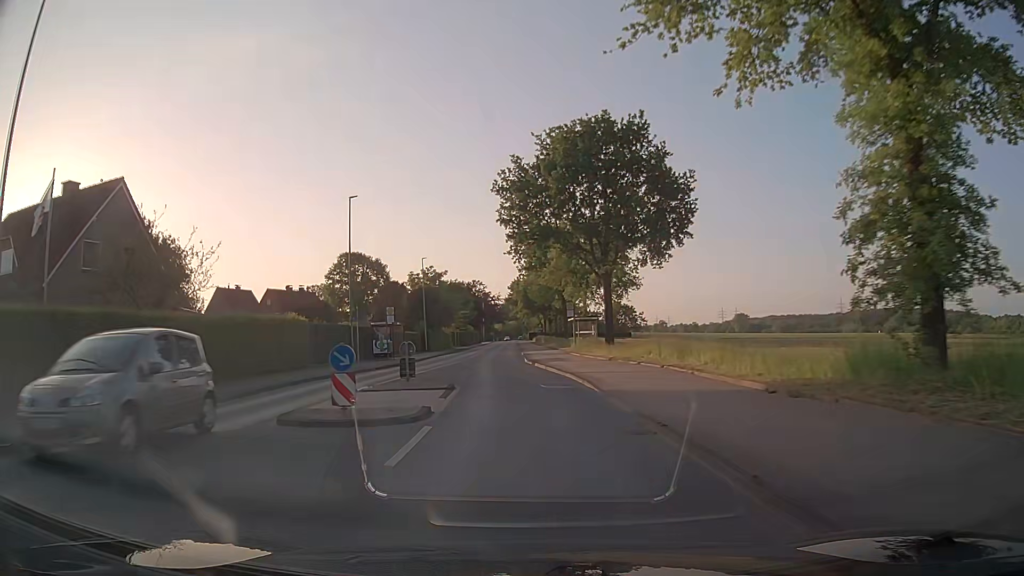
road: secondary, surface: asphalt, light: Day
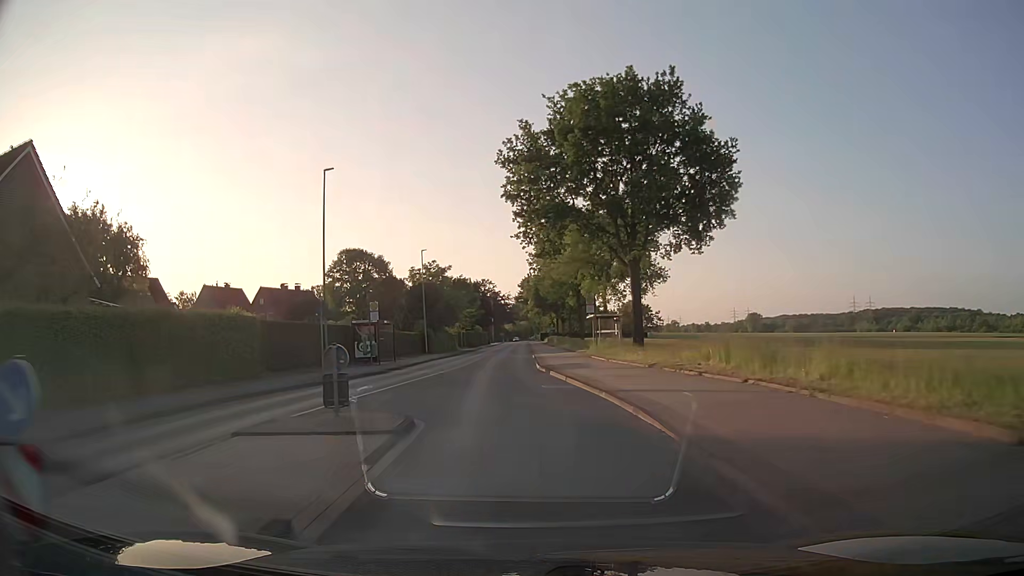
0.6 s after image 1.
(-0.1, +7.7) m; -1°
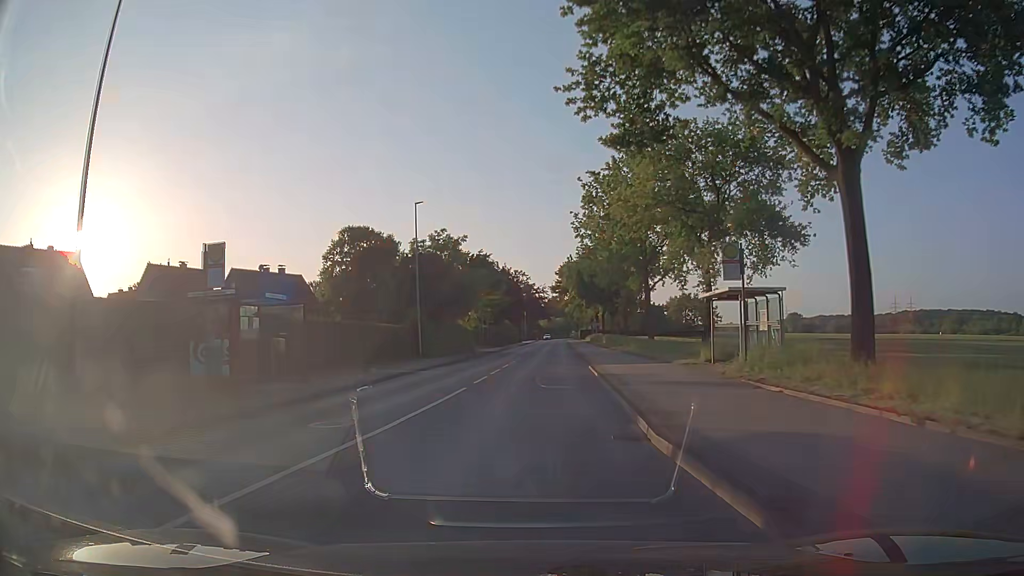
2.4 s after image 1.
(-0.8, +22.9) m; -3°
(0, +10) (0, +20) (+1, +30) (+1, +40) (+2, +50) (+2, +60) (+2, +70) (+3, +80) (+3, +90) (+4, +100) m
